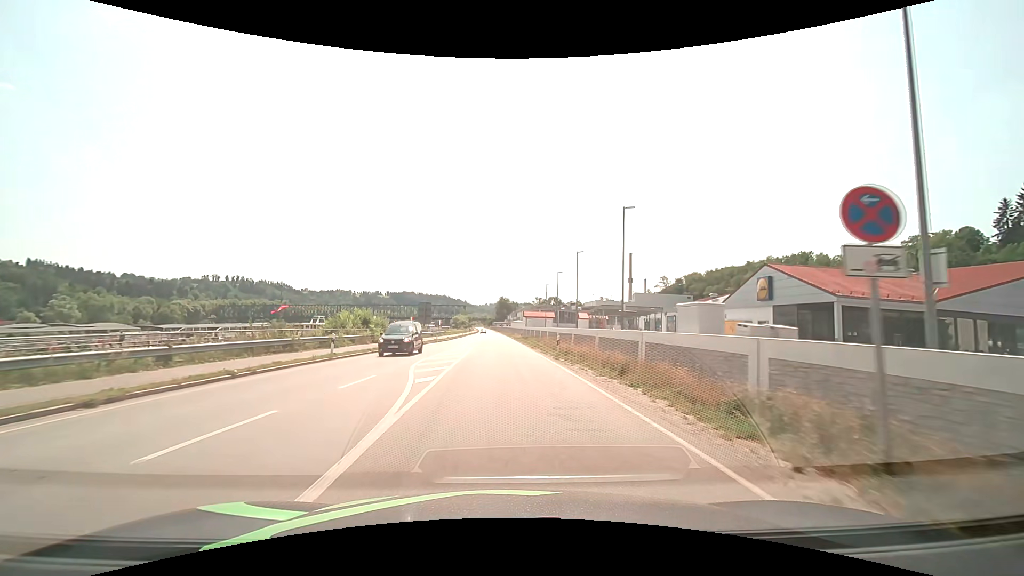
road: primary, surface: asphalt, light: Day
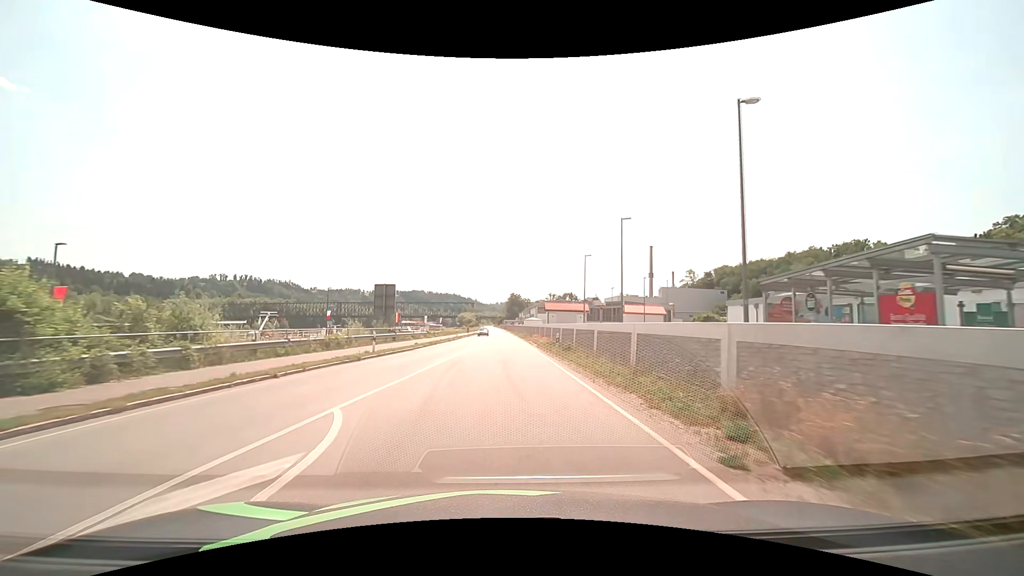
(-0.3, +30.6) m; -1°
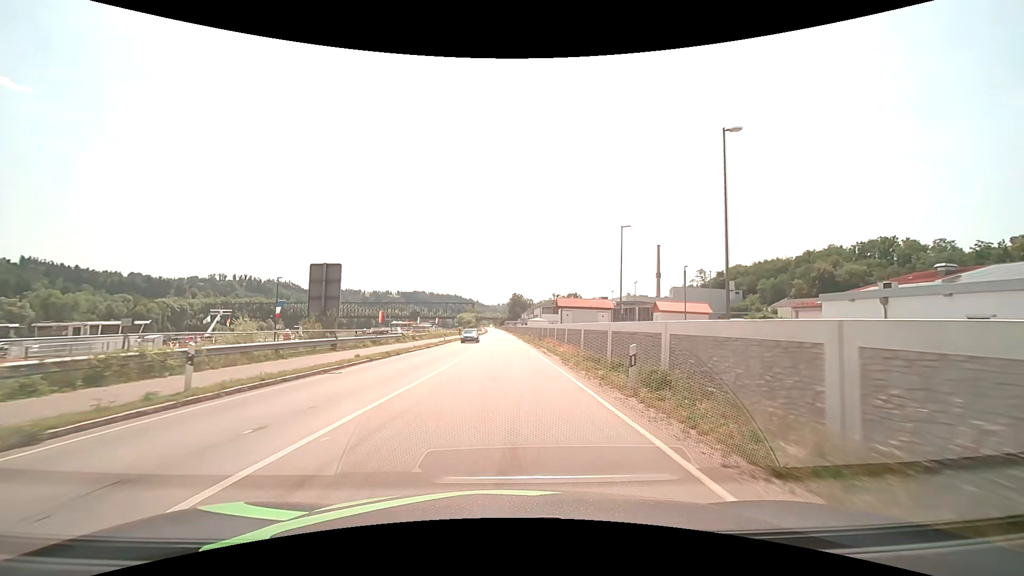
(-0.1, +15.3) m; 0°
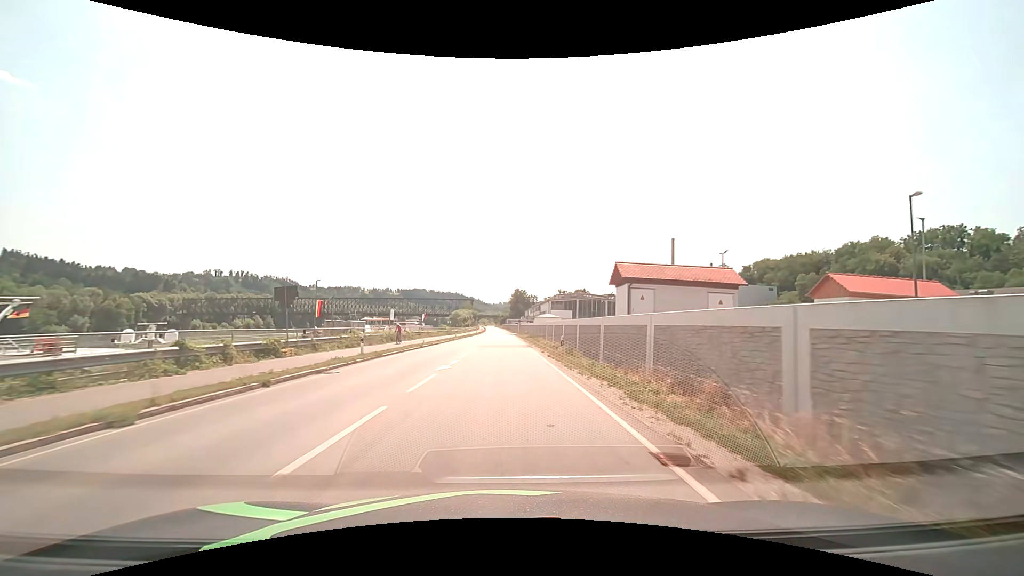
(0.0, +30.6) m; 0°
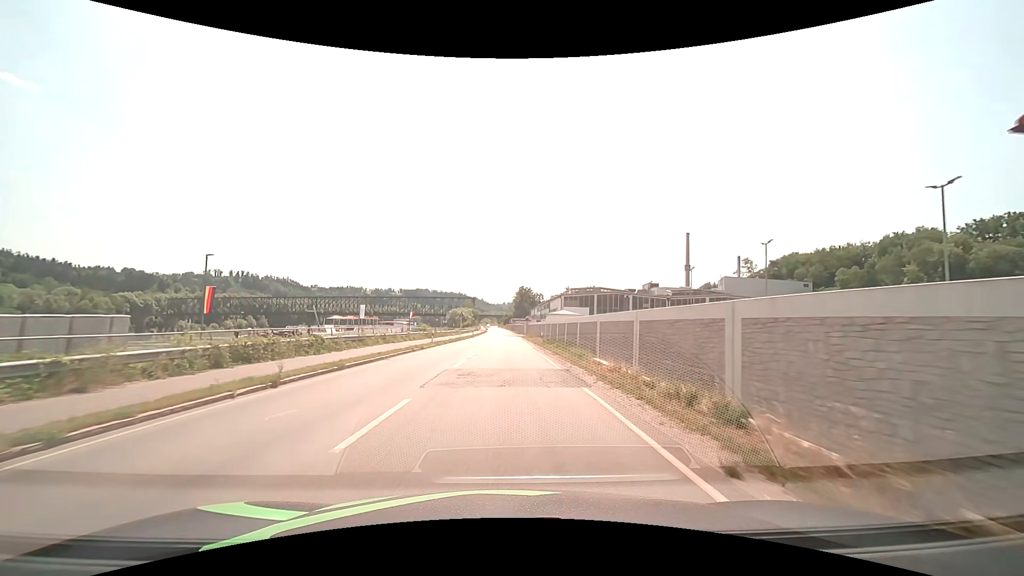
(-0.1, +23.0) m; 0°
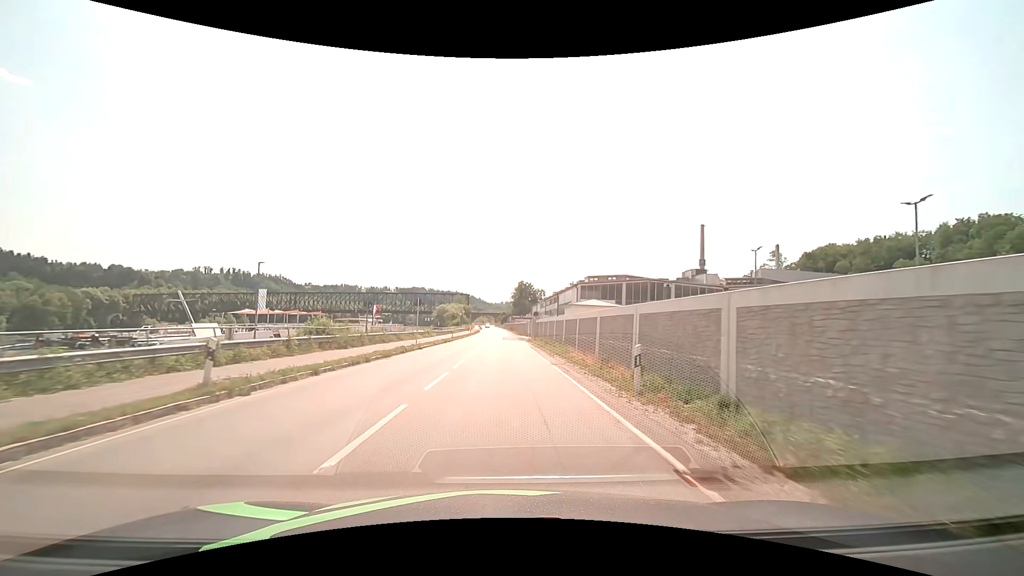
(0.0, +30.6) m; 0°
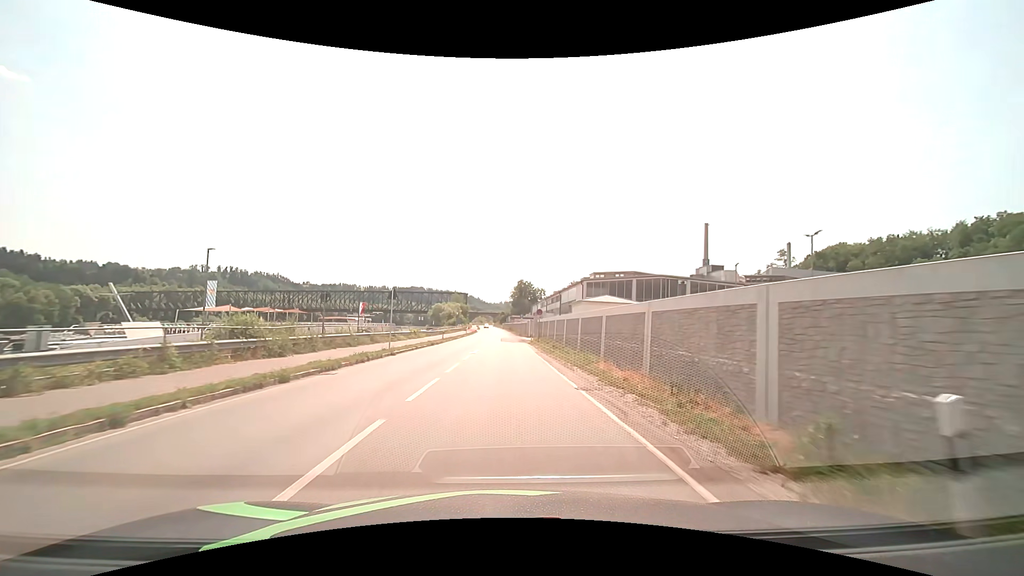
(0.0, +7.6) m; 0°
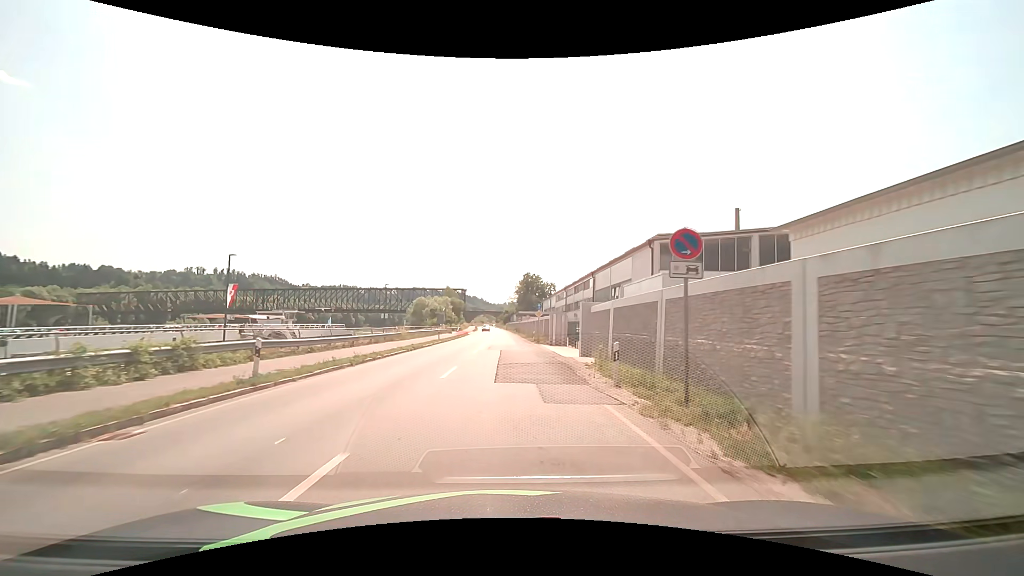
(-0.2, +38.3) m; -1°
(0, +10) (0, +20) (0, +30) (0, +40) (0, +50) (0, +60) (0, +70) (0, +80) (-1, +90) (-1, +100) m
